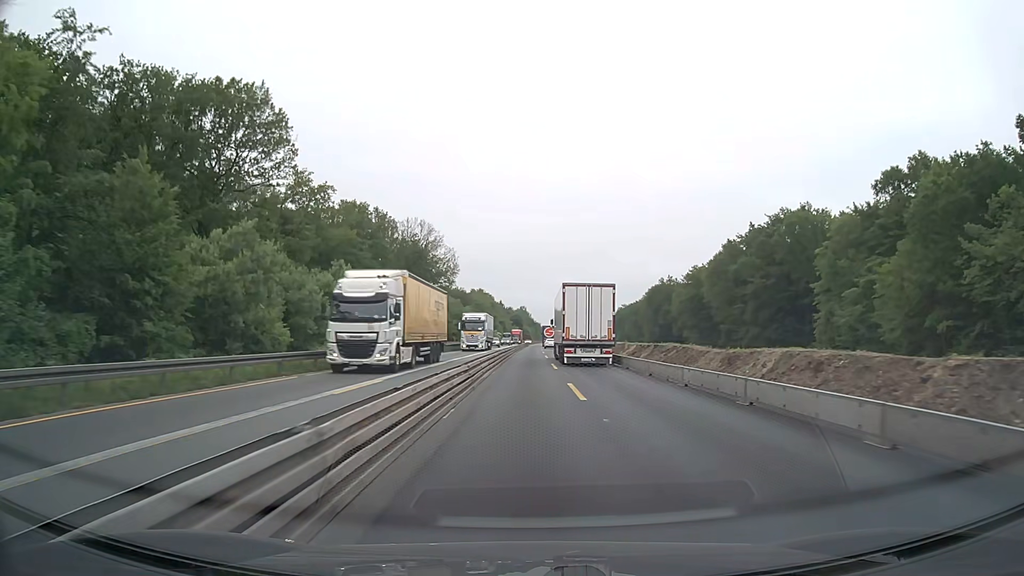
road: motorway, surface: concrete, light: Day
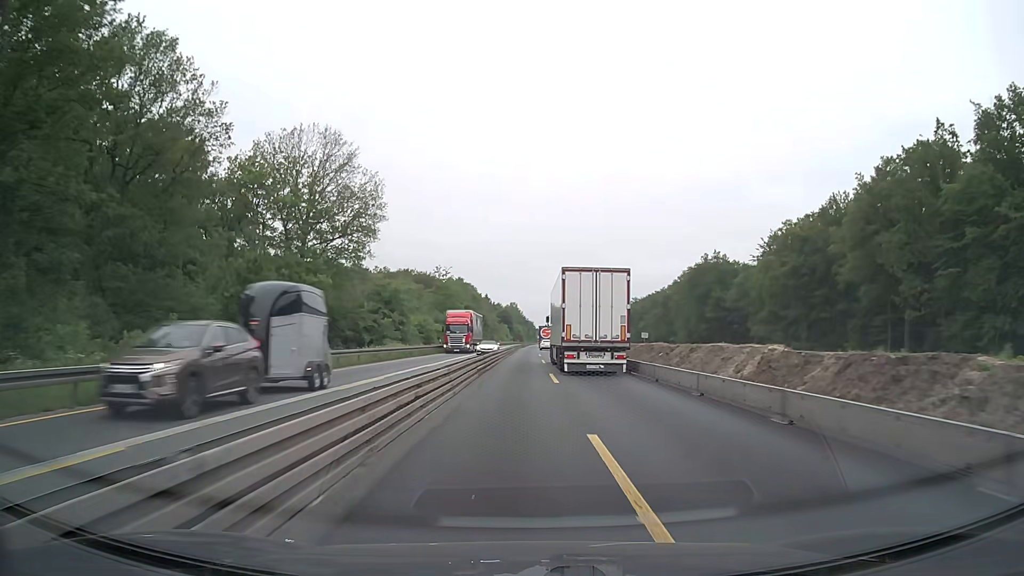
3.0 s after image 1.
(+0.7, +63.4) m; +1°
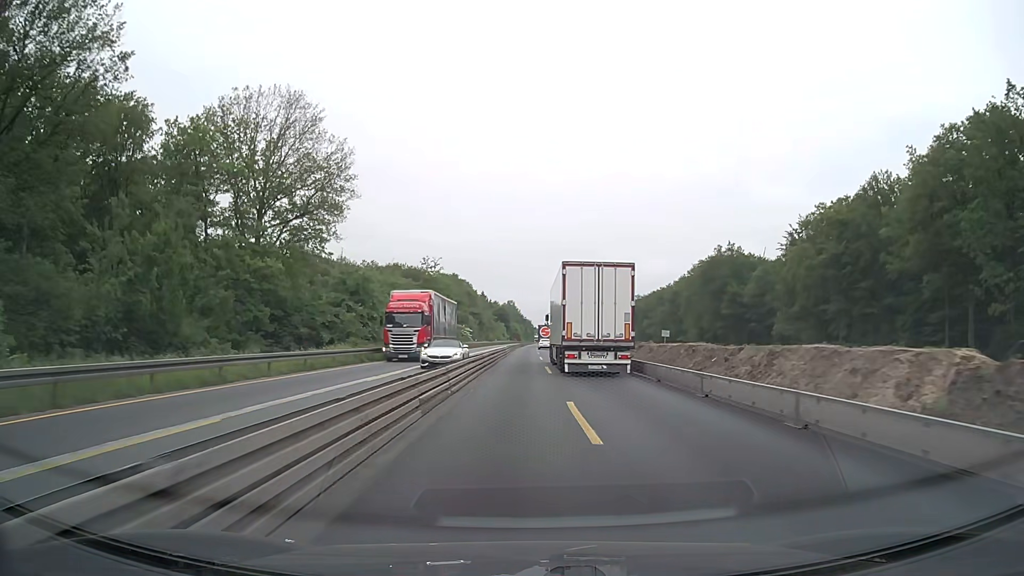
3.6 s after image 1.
(0.0, +12.7) m; 0°
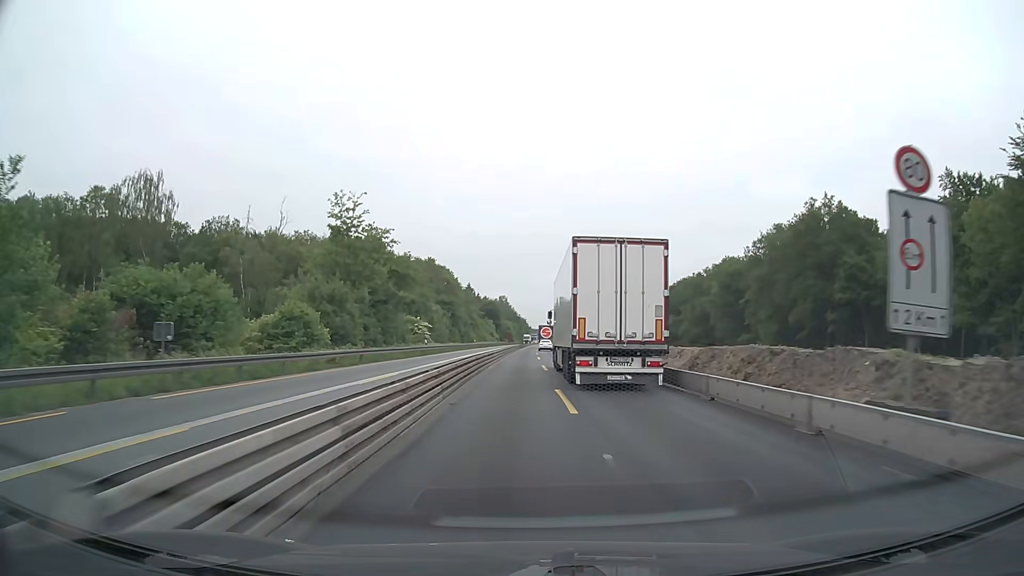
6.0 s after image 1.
(+0.2, +50.9) m; +1°
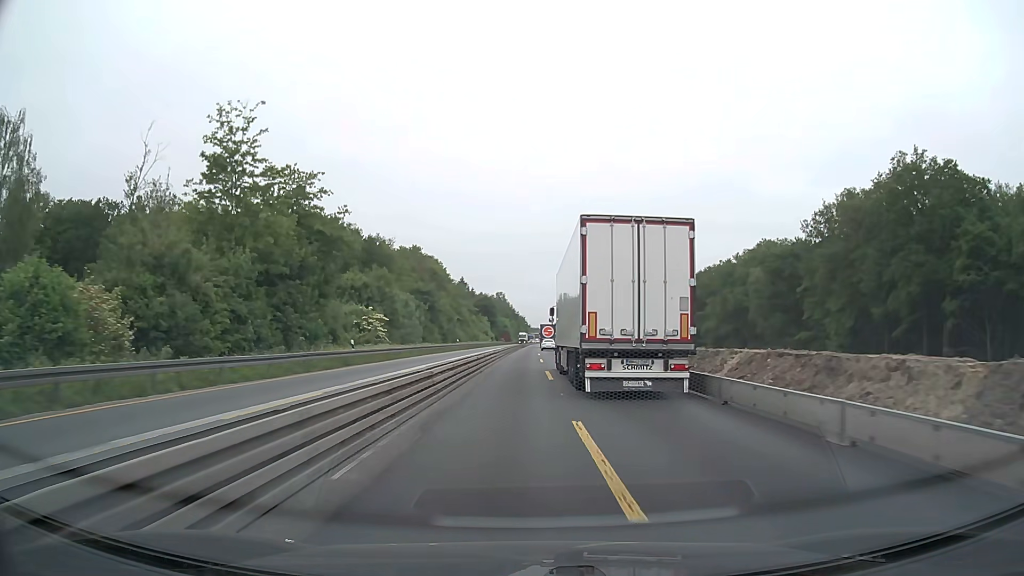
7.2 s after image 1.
(0.0, +25.4) m; 0°
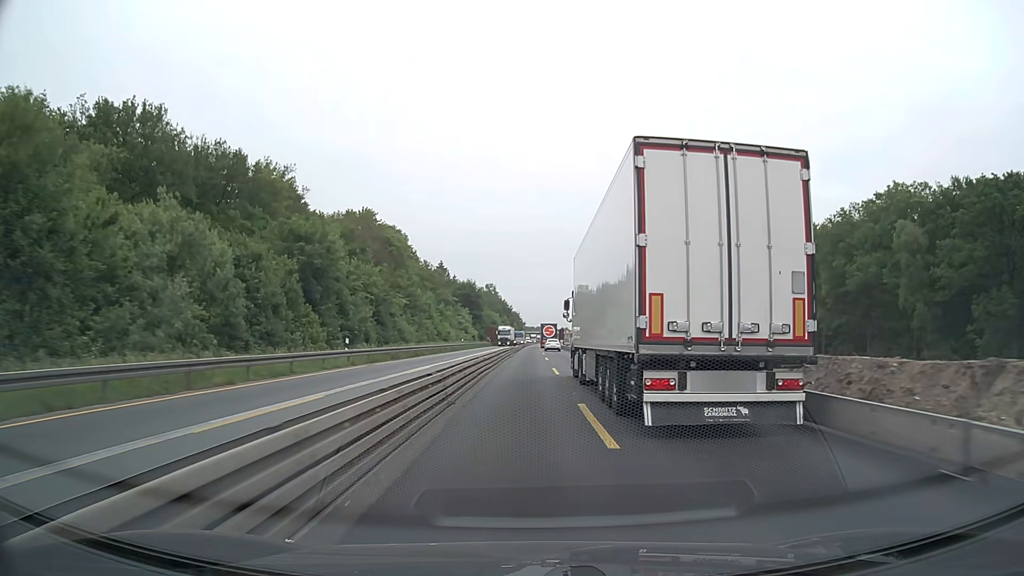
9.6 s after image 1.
(0.0, +50.9) m; +1°
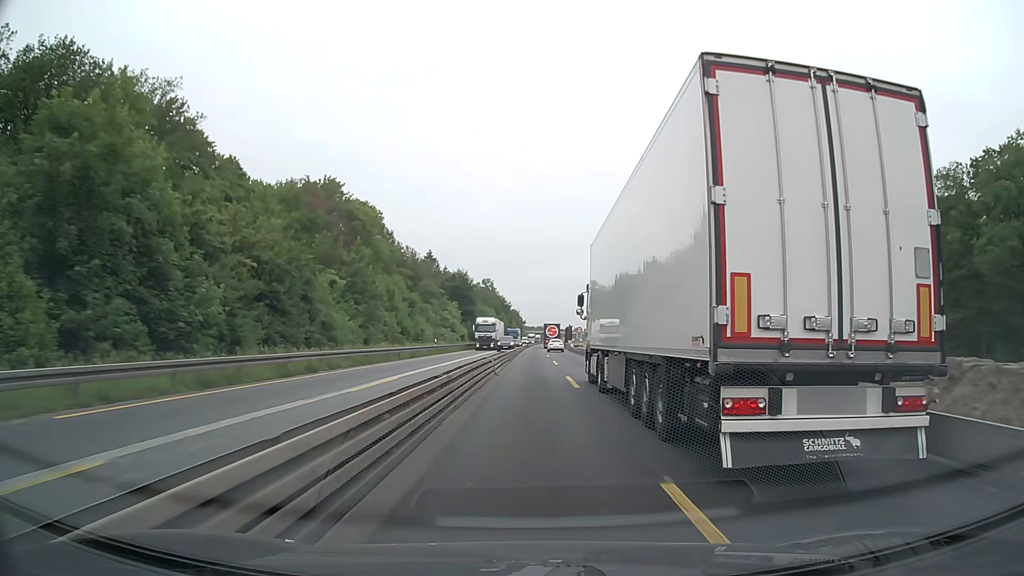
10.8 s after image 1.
(-0.1, +25.4) m; 0°
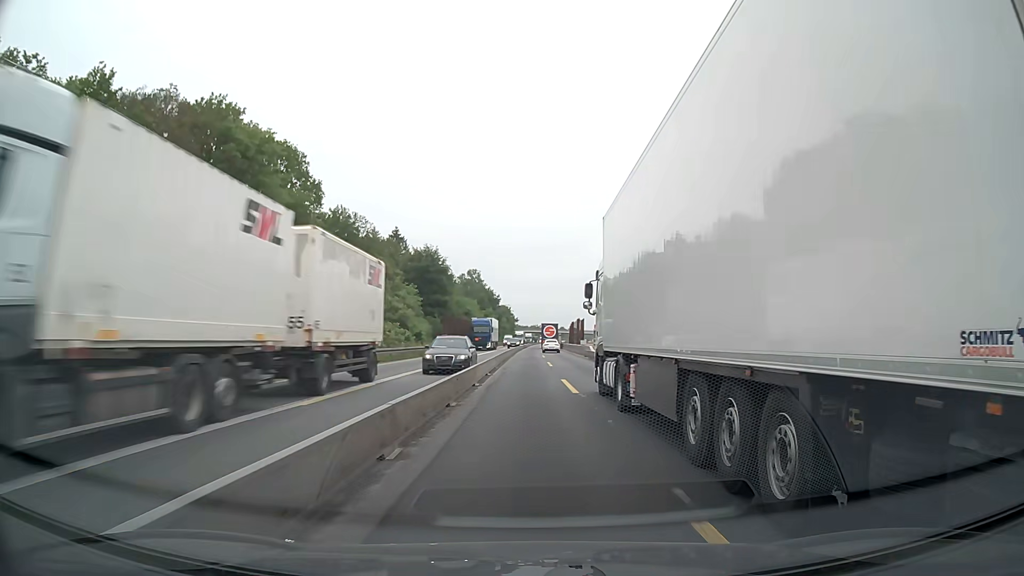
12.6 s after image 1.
(+0.4, +38.1) m; +1°
(0, +10) (0, +20) (0, +30) (0, +40) (0, +50) (0, +60) (0, +70) (0, +80) (+1, +90) (+1, +100) m
